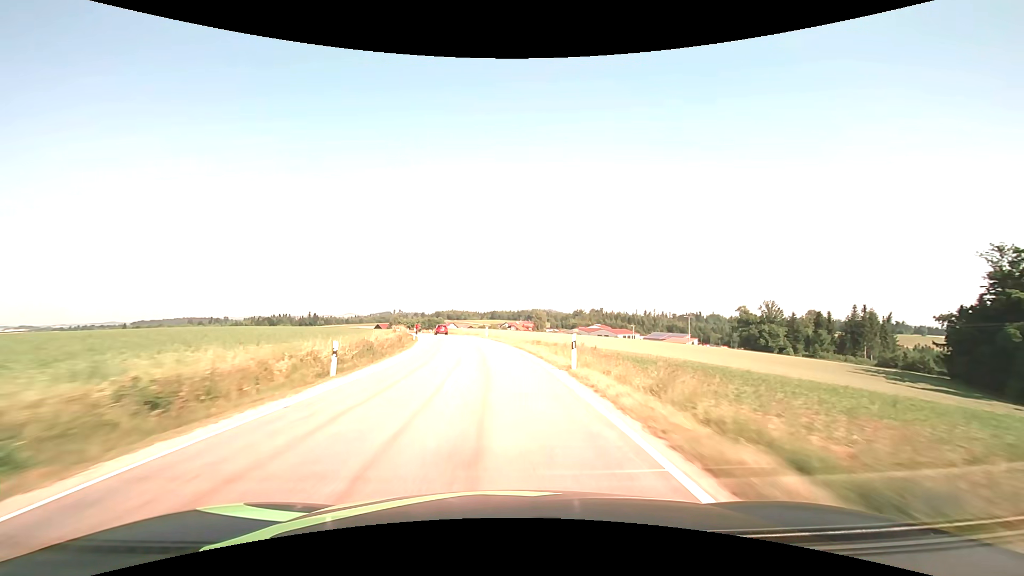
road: tertiary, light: Day
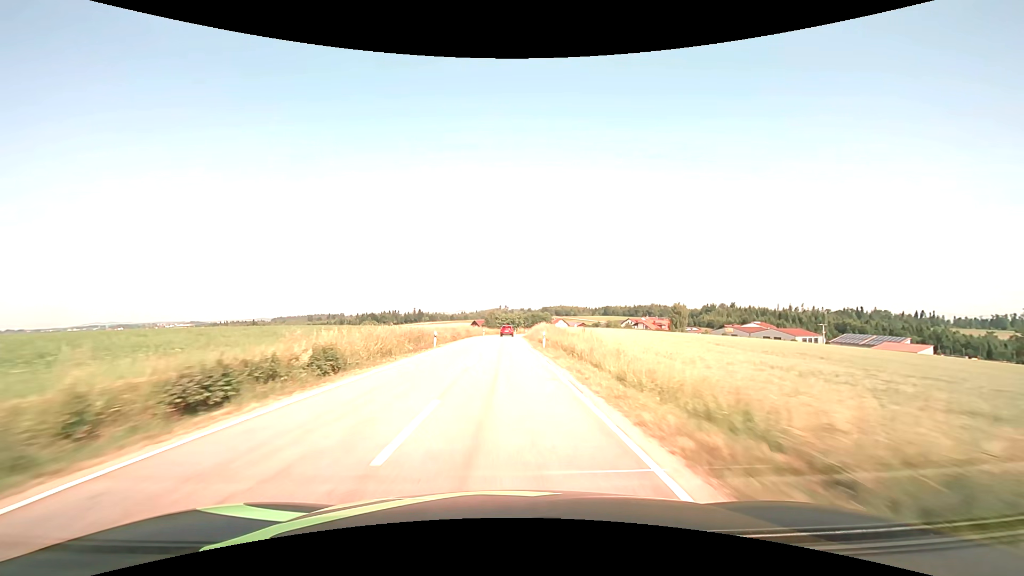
(-7.6, +67.3) m; -13°
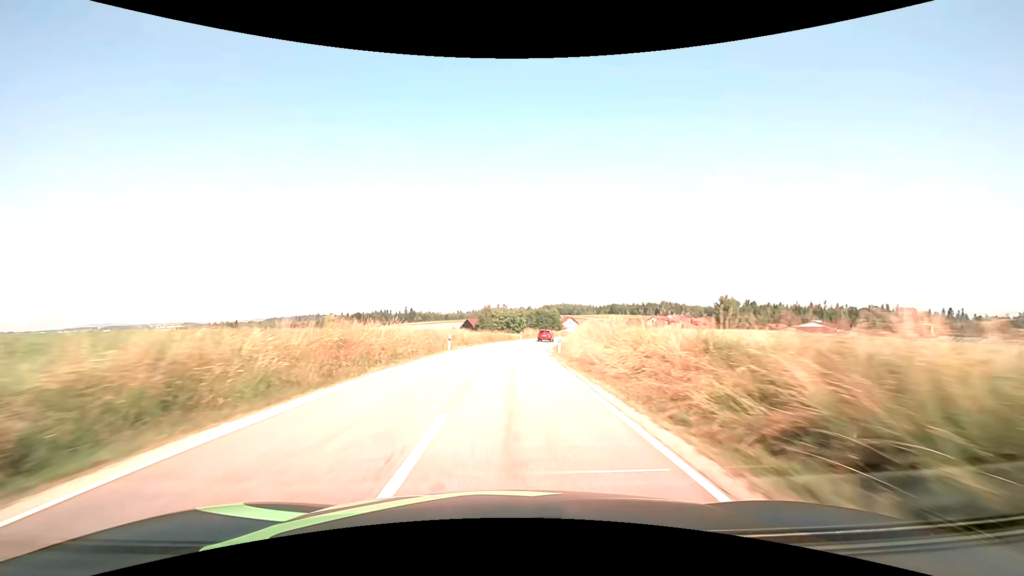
(-0.5, +50.9) m; 0°
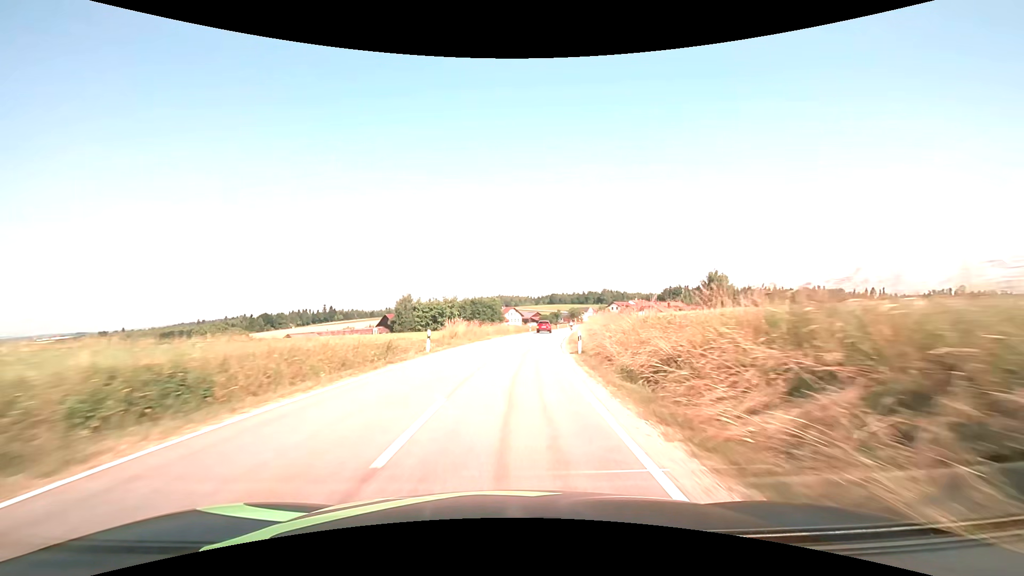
(+2.3, +48.3) m; +7°
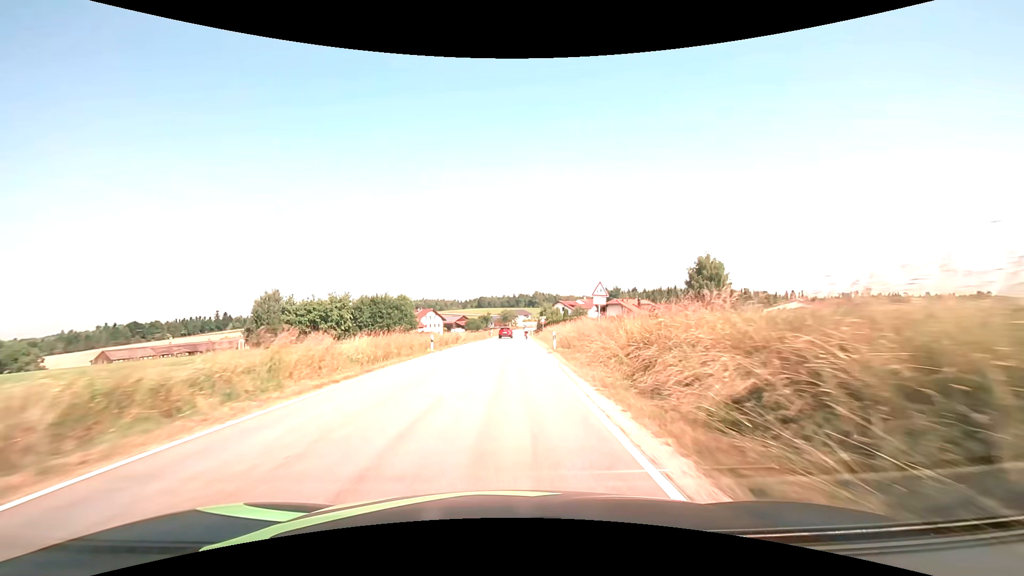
(+3.5, +44.1) m; +9°
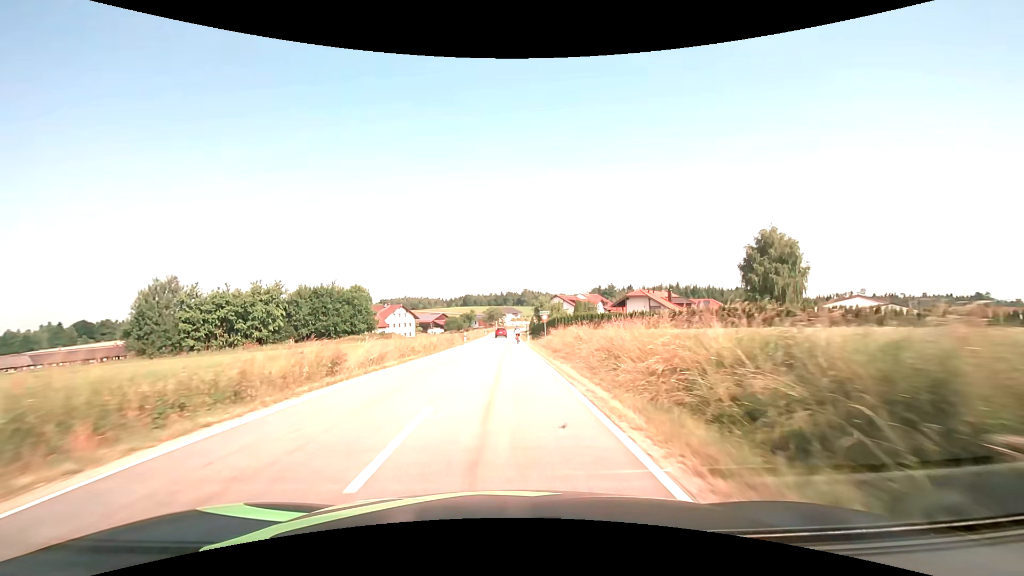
(+0.7, +30.2) m; +2°
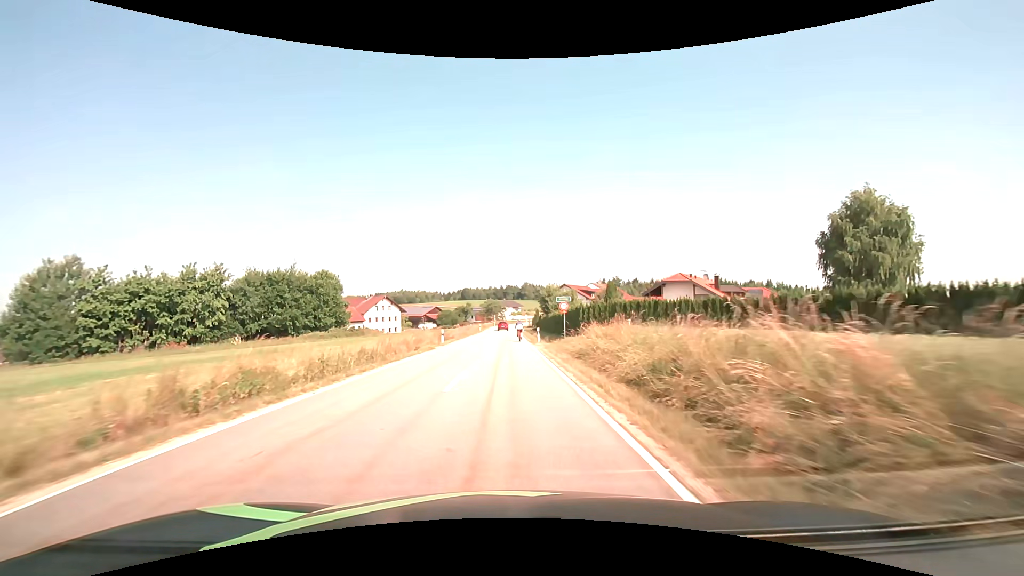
(+0.1, +19.0) m; 0°
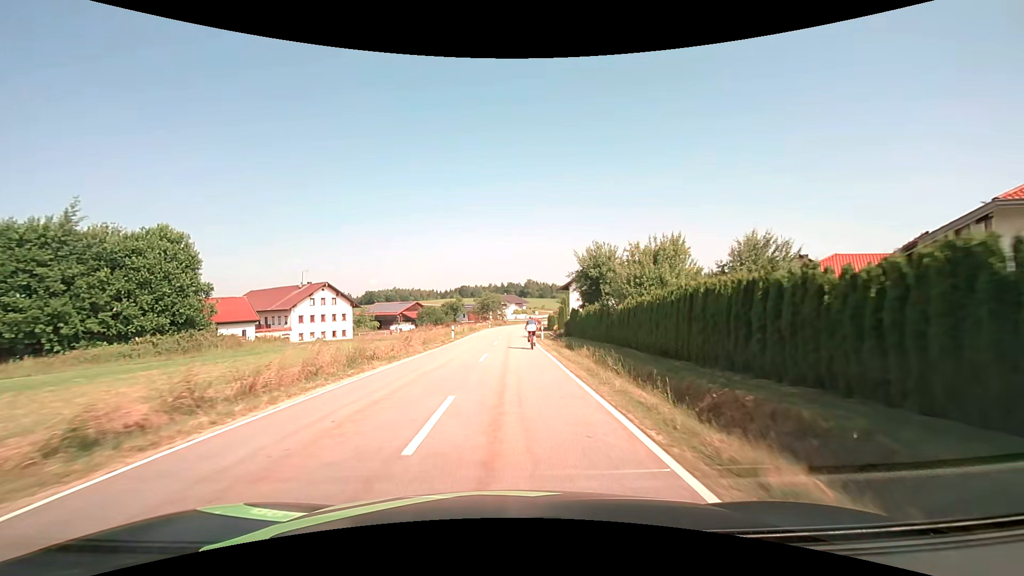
(0.0, +41.8) m; 0°
